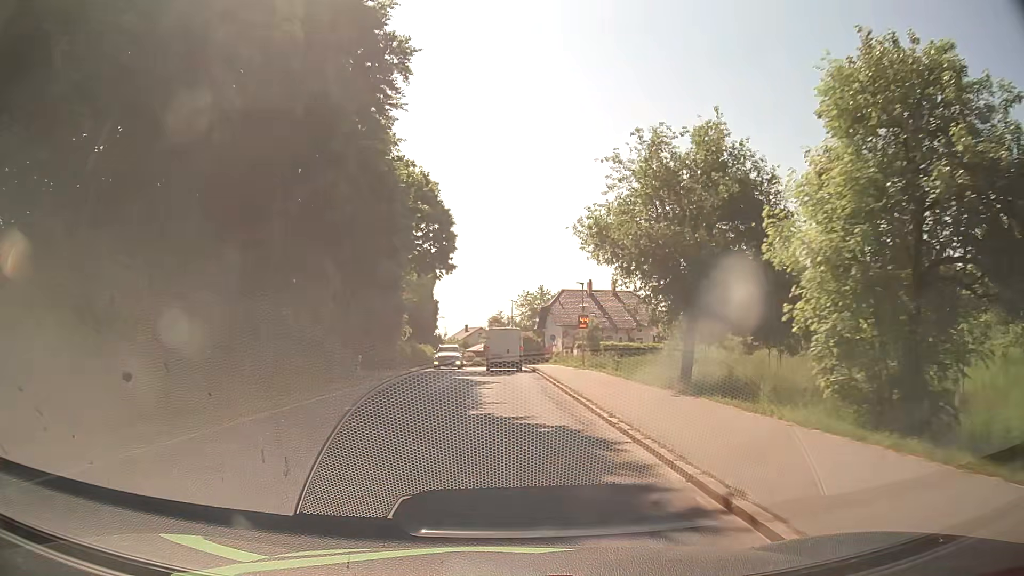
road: secondary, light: Day
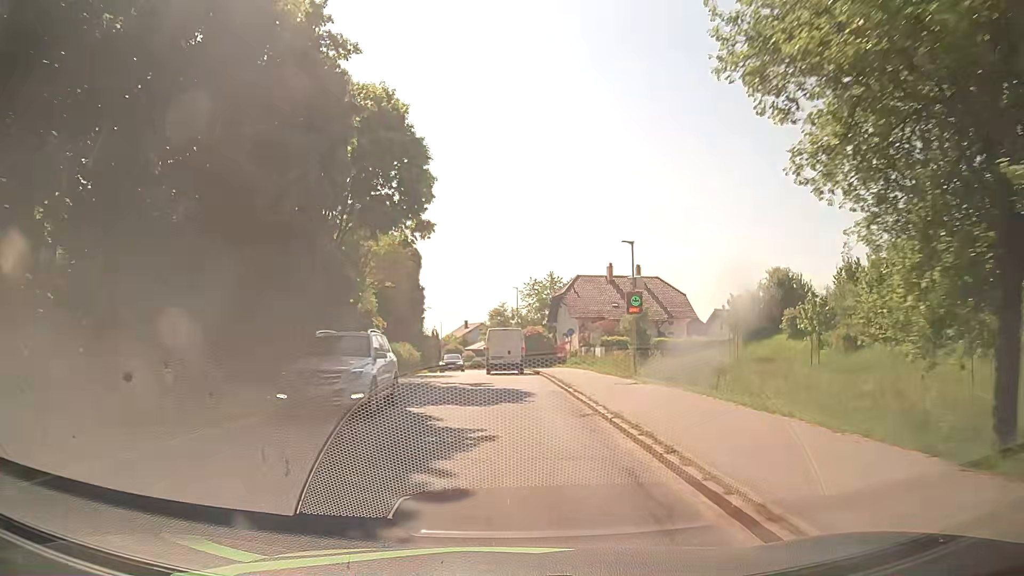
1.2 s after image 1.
(-0.1, +15.4) m; -1°
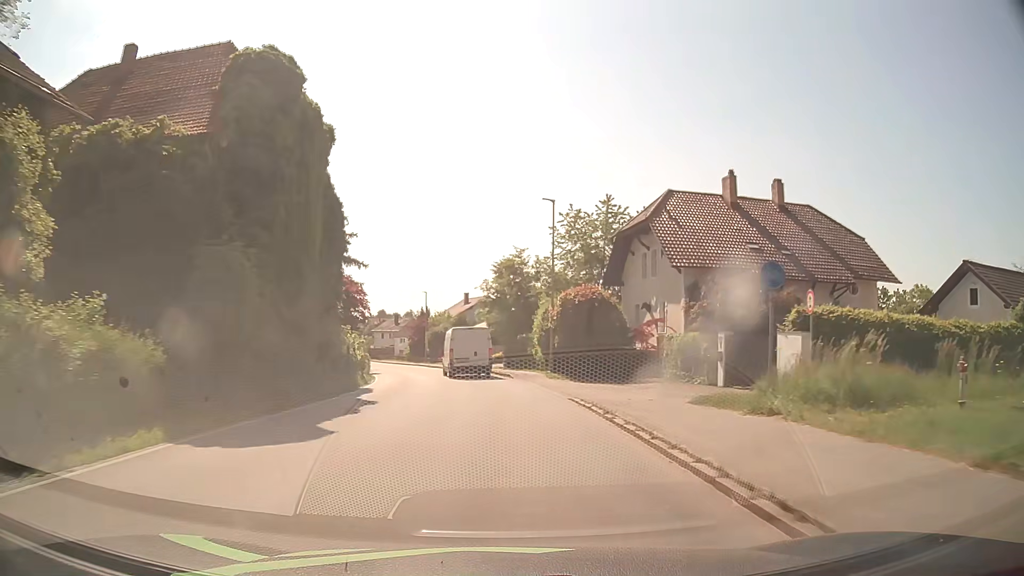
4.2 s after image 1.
(-0.1, +38.5) m; 0°
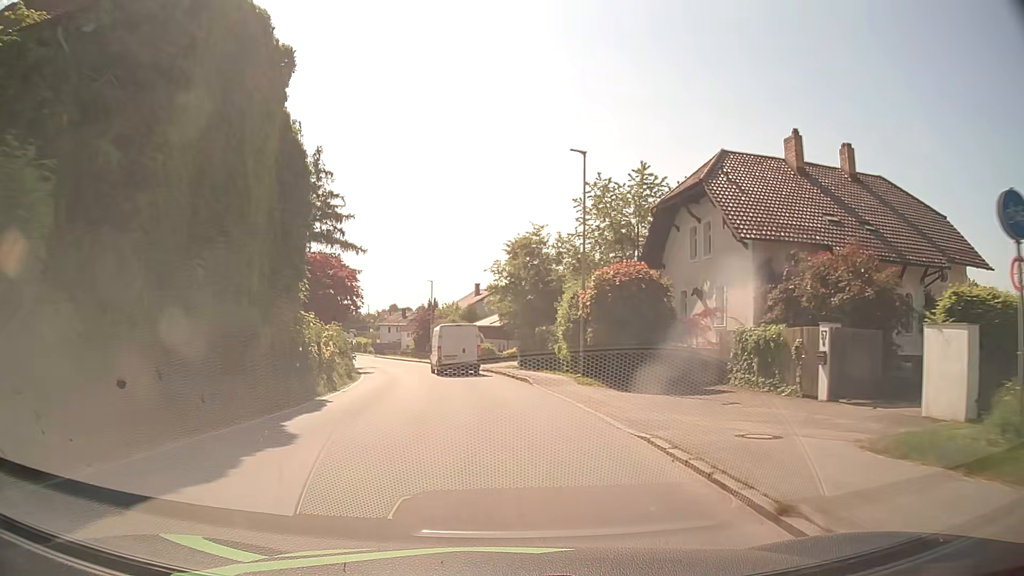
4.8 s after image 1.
(-0.1, +7.8) m; -1°
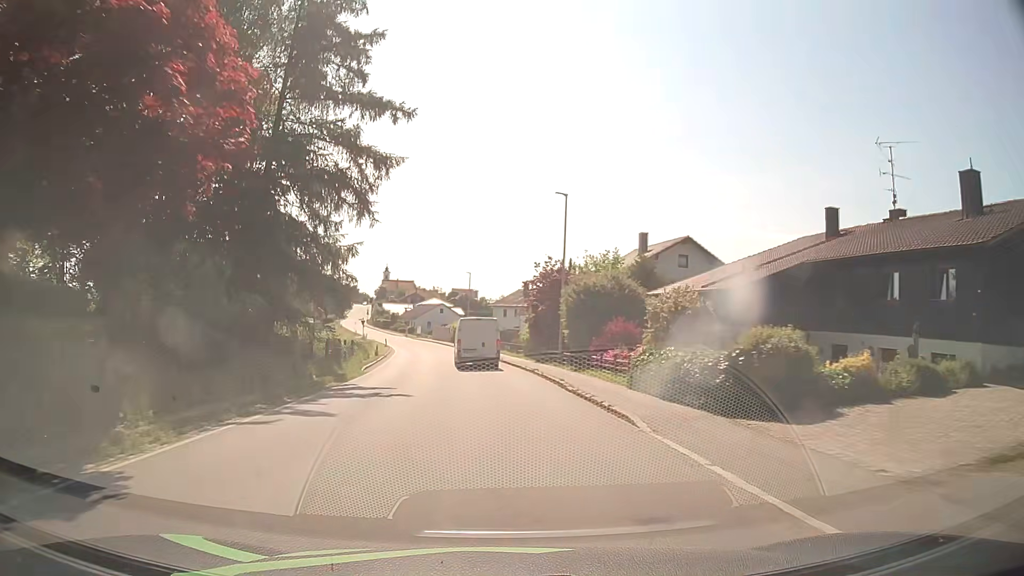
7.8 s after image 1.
(-3.8, +38.8) m; -11°
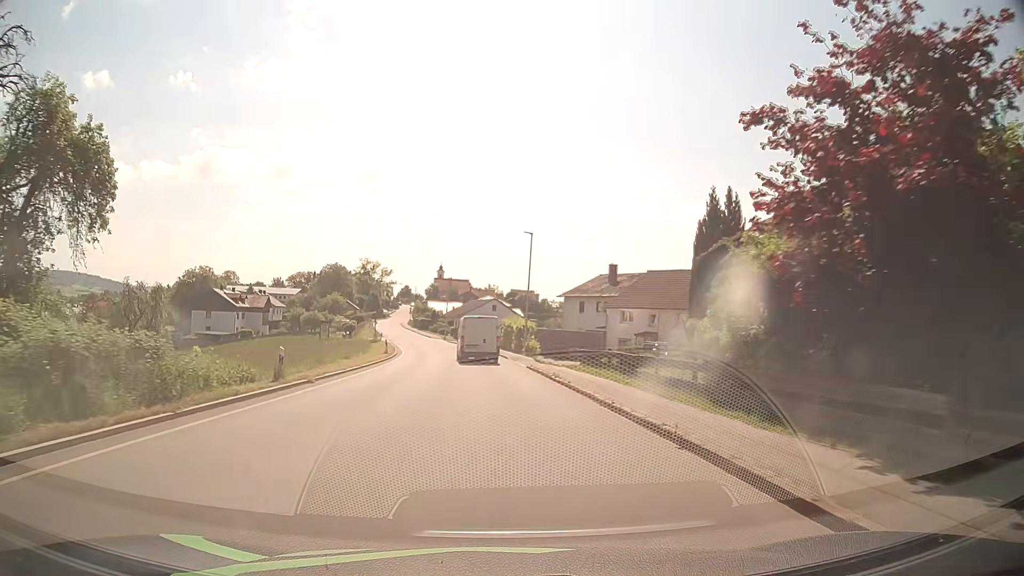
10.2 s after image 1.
(-1.4, +31.0) m; -5°
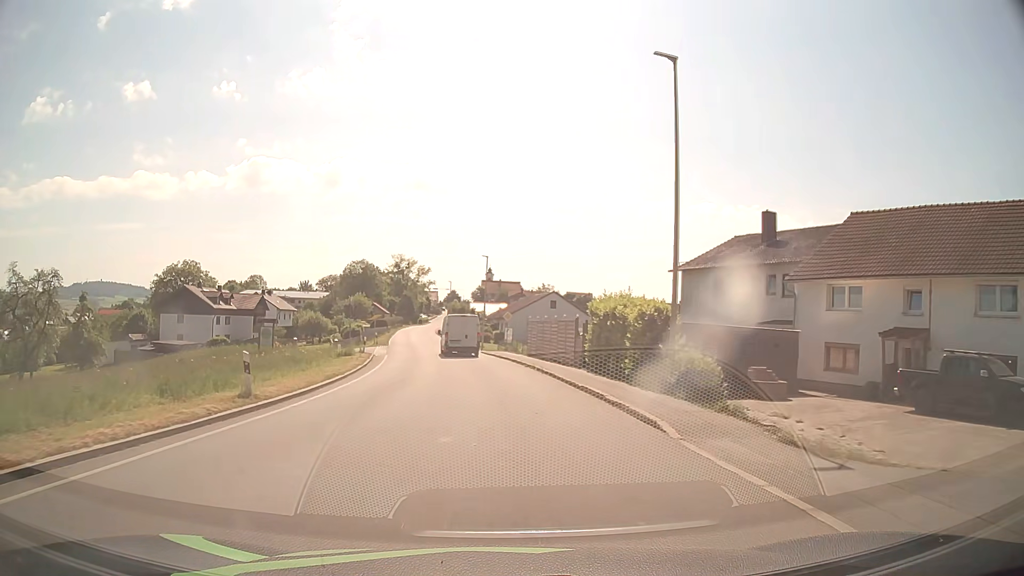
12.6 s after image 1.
(-1.3, +30.6) m; -5°
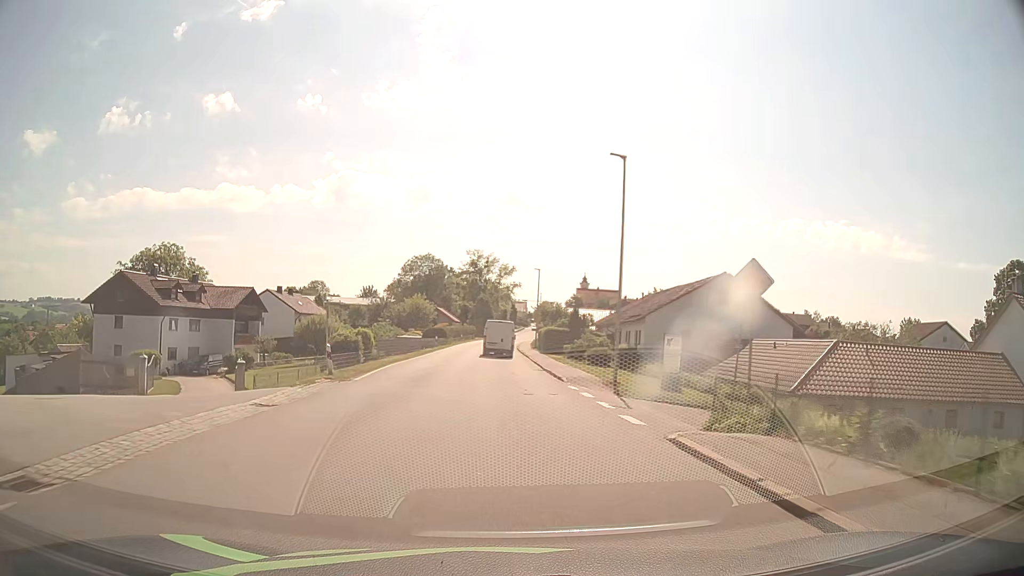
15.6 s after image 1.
(-2.4, +37.8) m; -7°
(0, +10) (0, +20) (0, +30) (0, +40) (0, +50) (-1, +60) (-1, +70) (-1, +80) (0, +90) (0, +100) m
